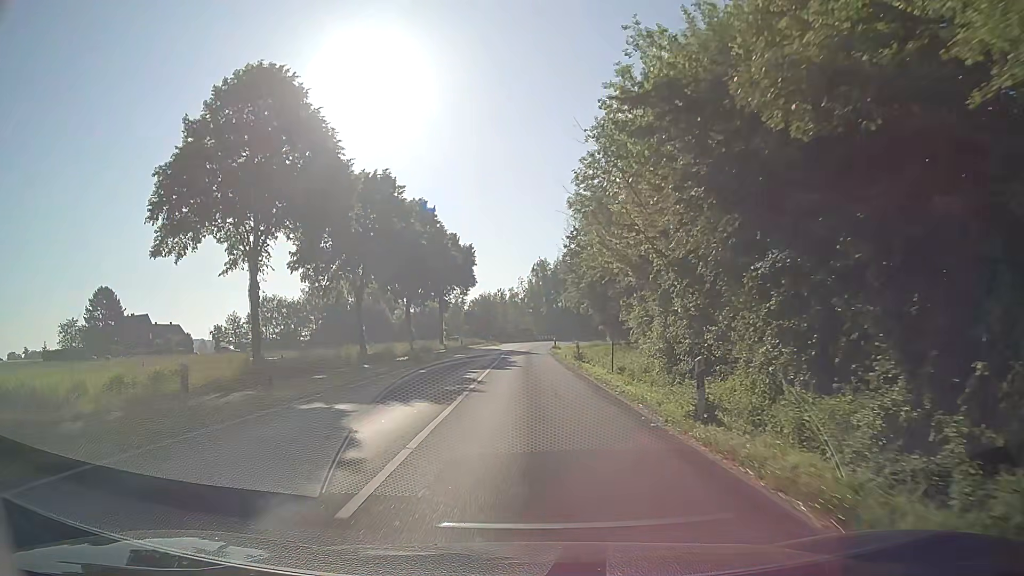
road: secondary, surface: asphalt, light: Day
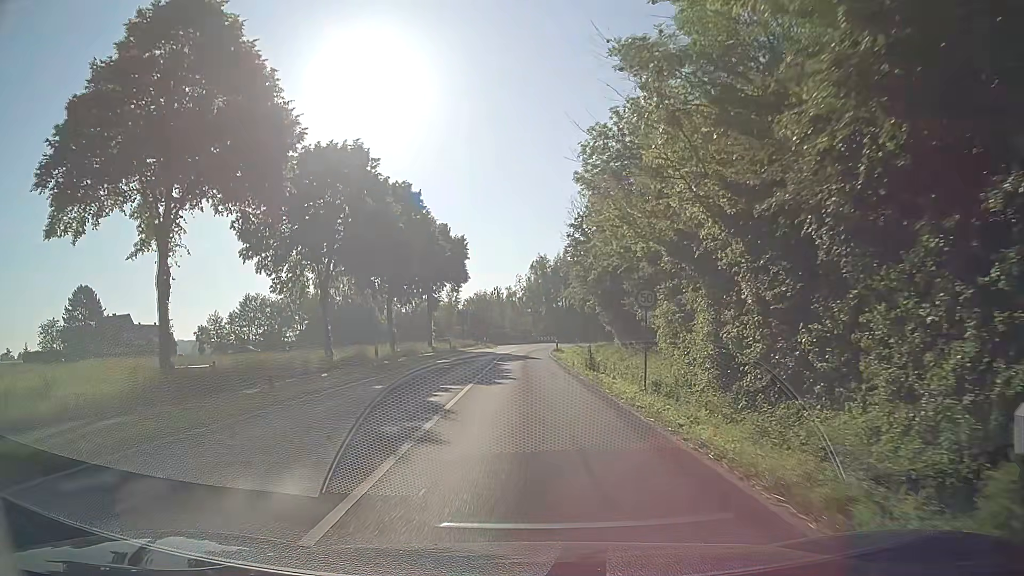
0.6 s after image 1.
(0.0, +7.2) m; +1°
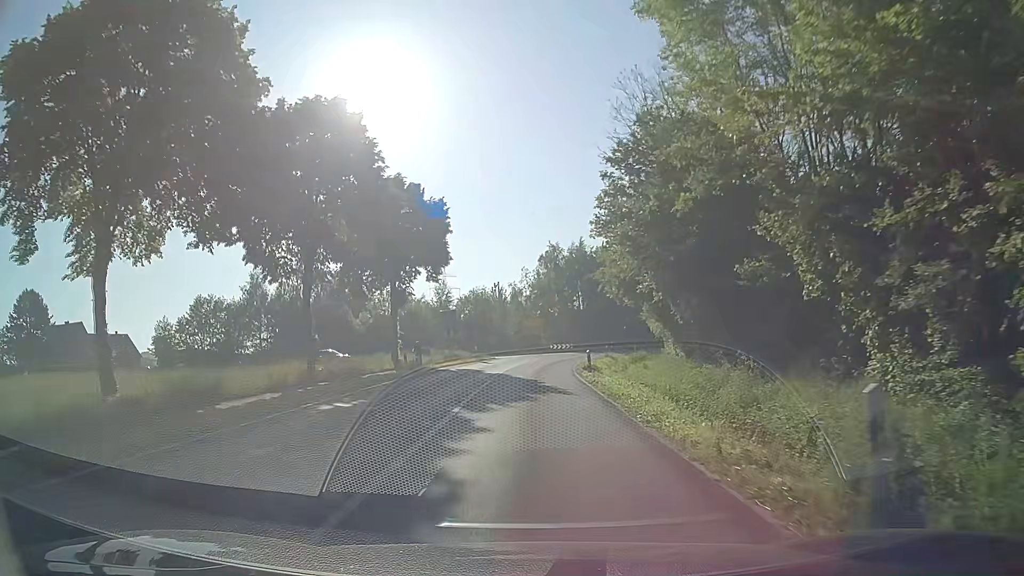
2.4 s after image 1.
(-0.2, +21.1) m; -1°
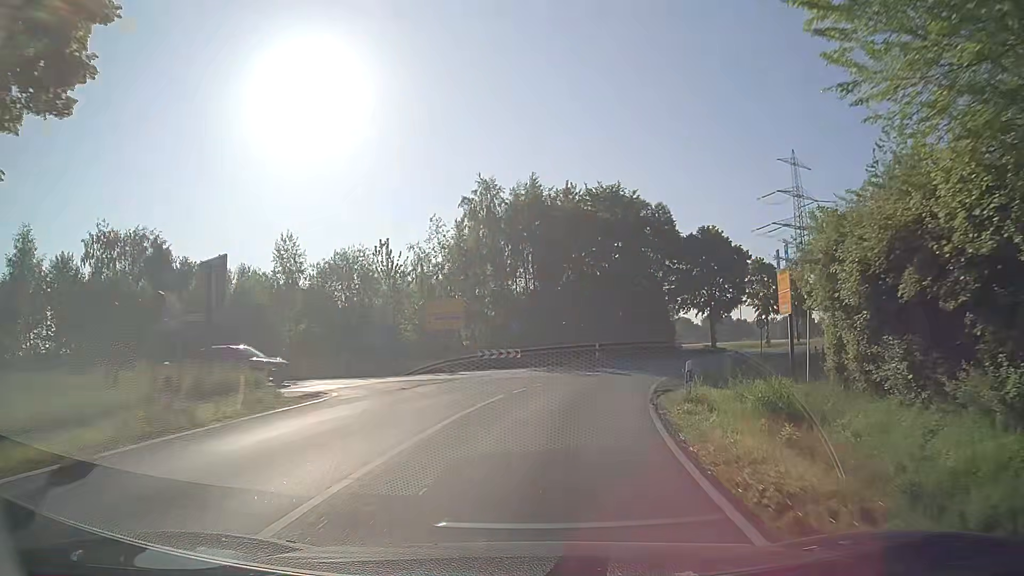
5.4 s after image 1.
(+1.0, +37.6) m; +8°
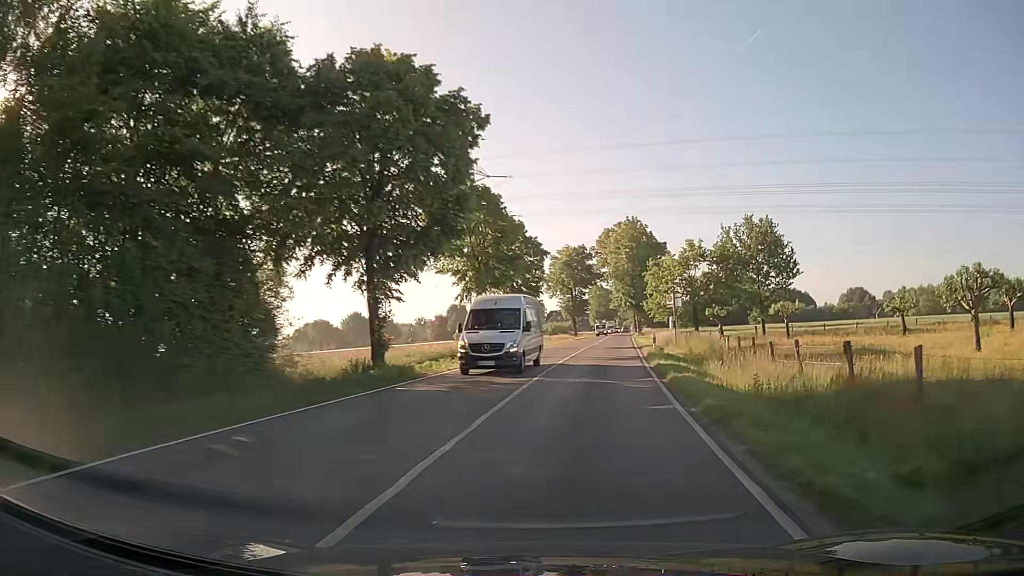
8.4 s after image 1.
(+7.4, +37.1) m; +29°
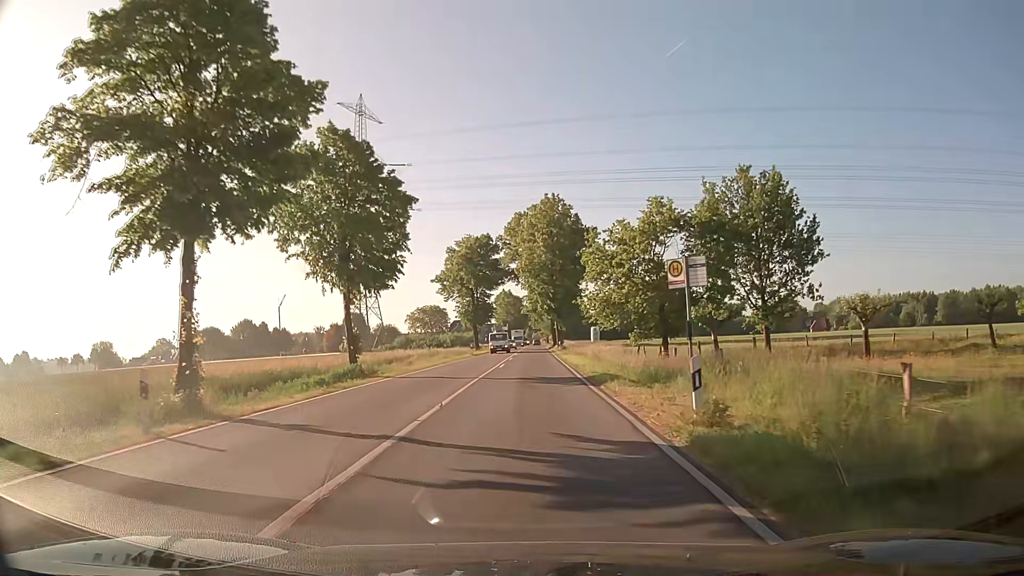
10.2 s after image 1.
(+2.3, +23.1) m; +8°
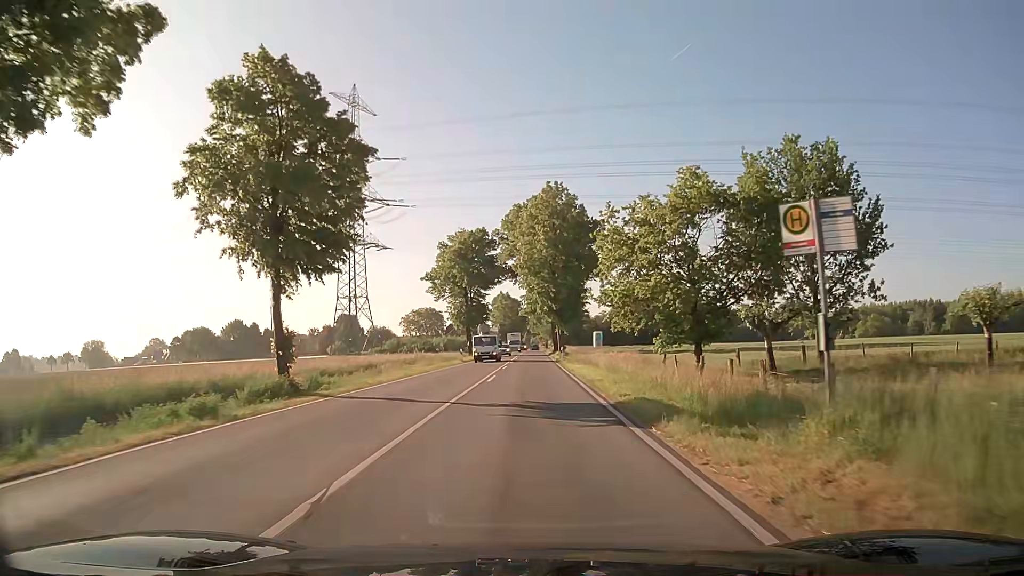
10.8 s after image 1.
(0.0, +7.8) m; 0°
